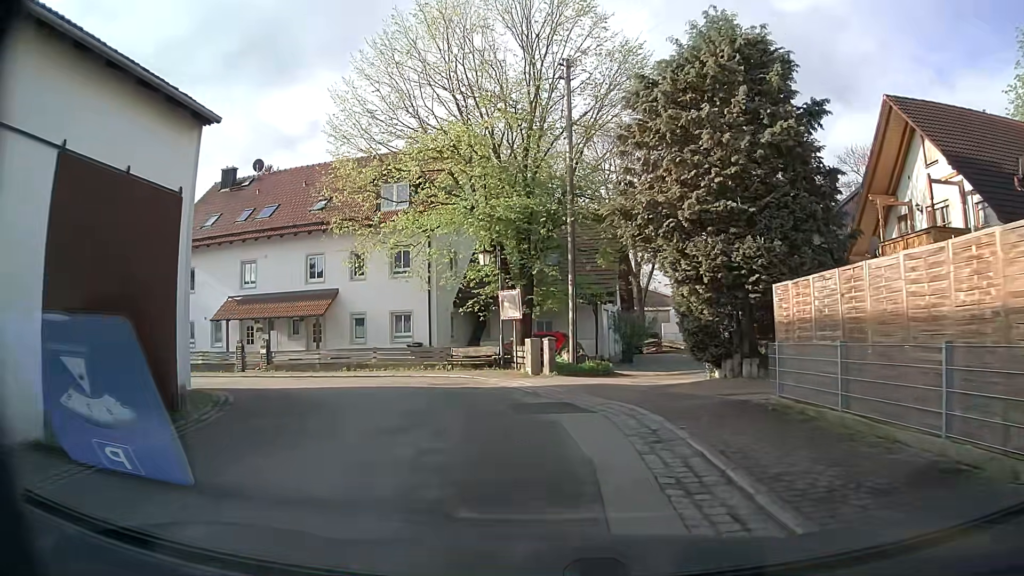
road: residential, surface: asphalt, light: Day
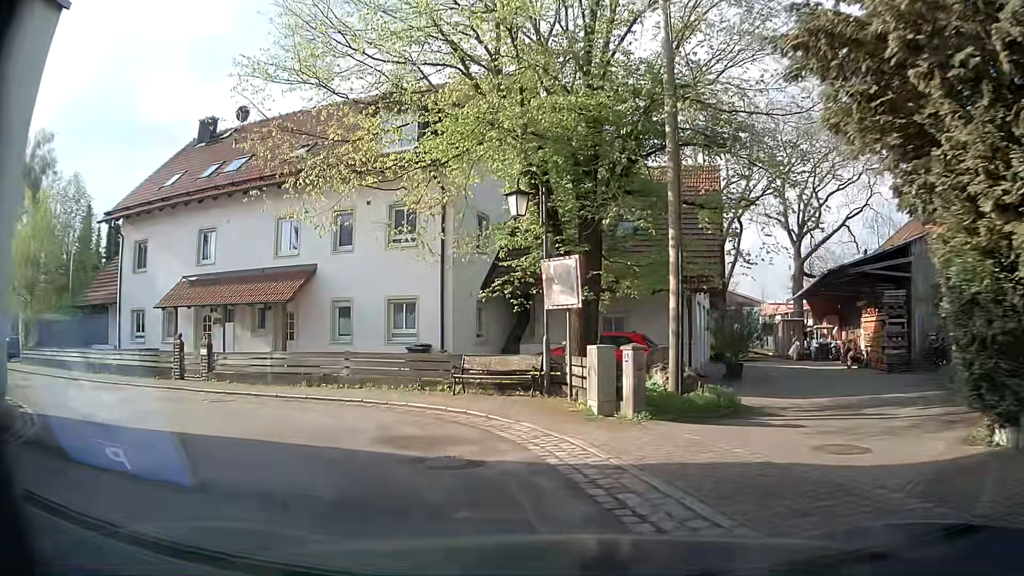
(-0.2, +9.7) m; -3°
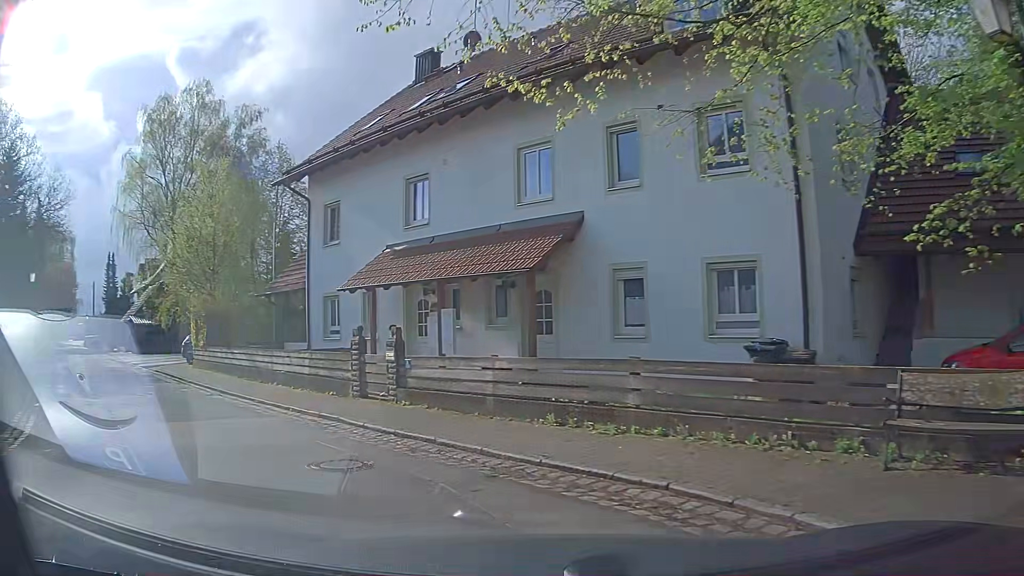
(-1.6, +8.4) m; -25°
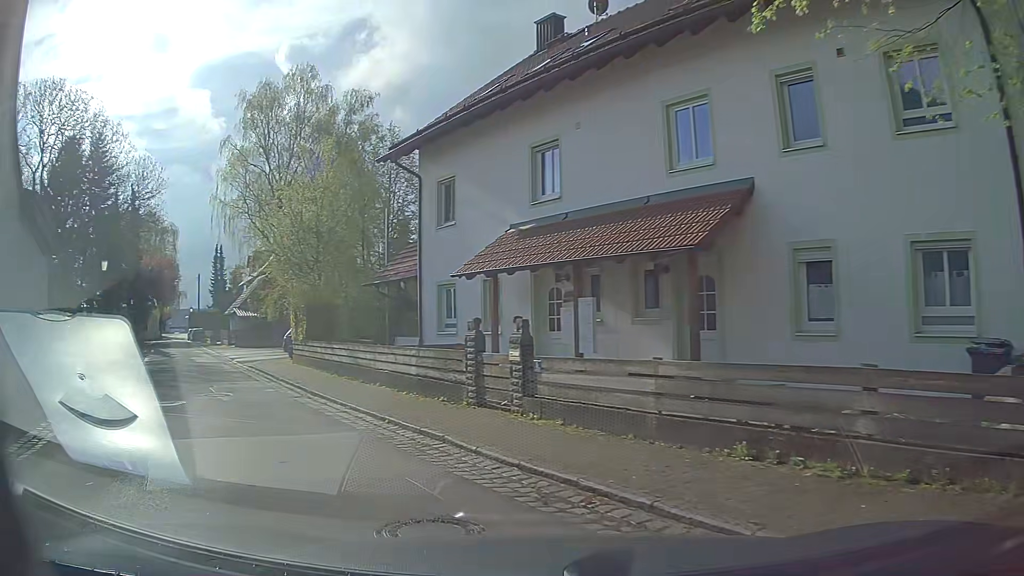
(-0.3, +2.7) m; -12°
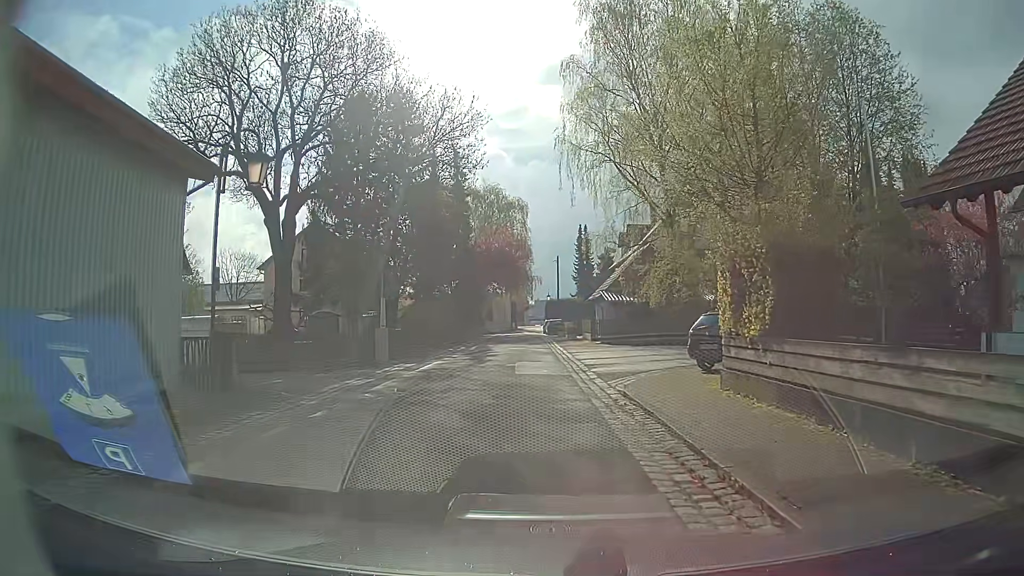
(-5.6, +13.8) m; -35°
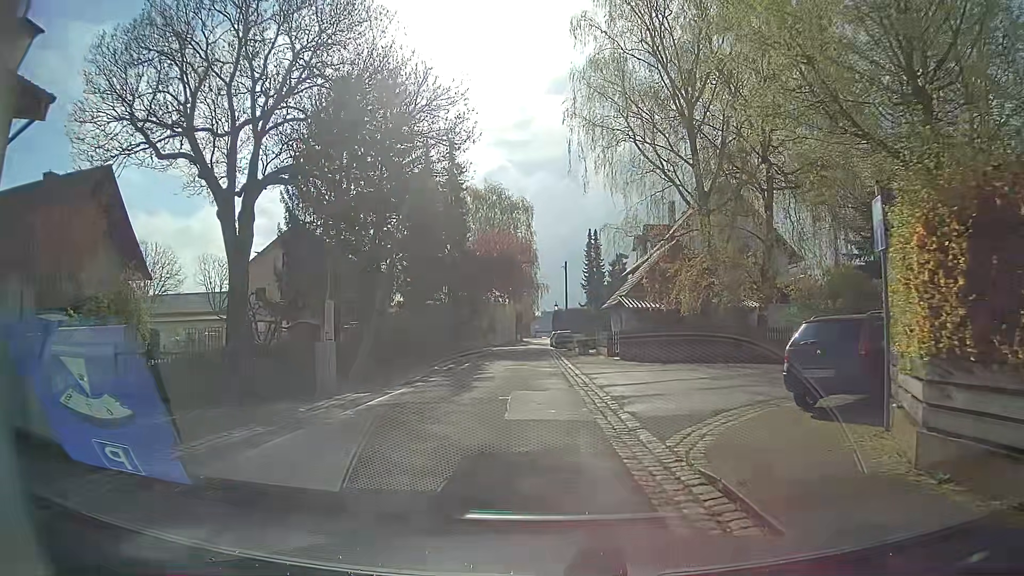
(+0.2, +6.7) m; -1°
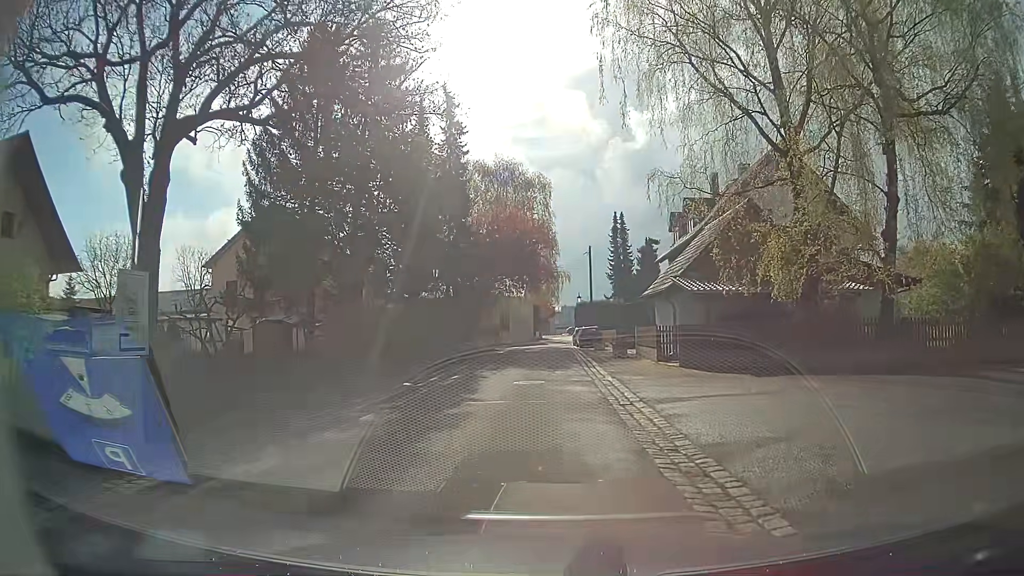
(+0.4, +9.5) m; +1°
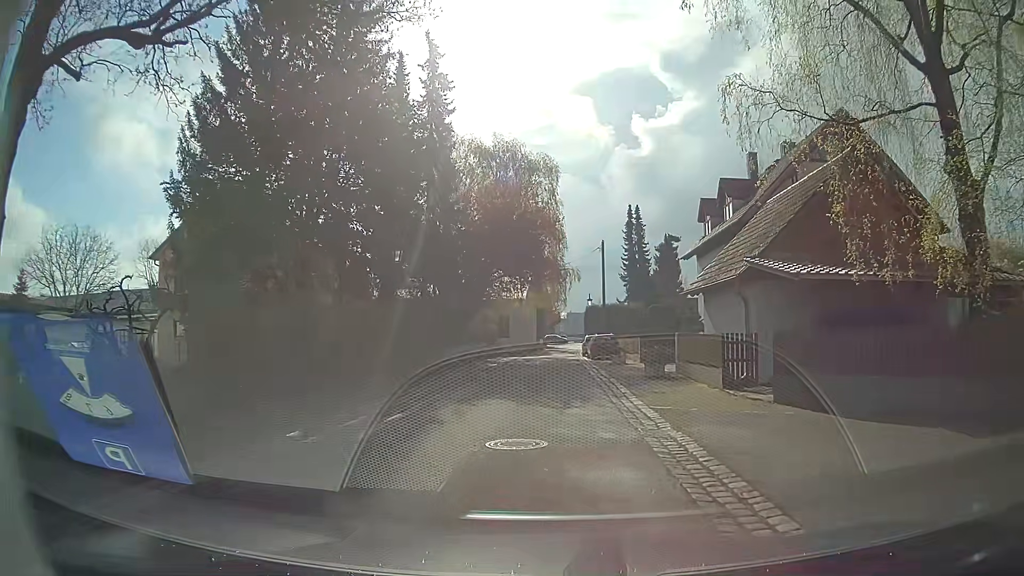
(+0.1, +8.9) m; +1°
(0, +10) (0, +20) (0, +30) (0, +40) (0, +50) (0, +60) (+1, +70) (+2, +80) (+2, +90) (+3, +100) m
